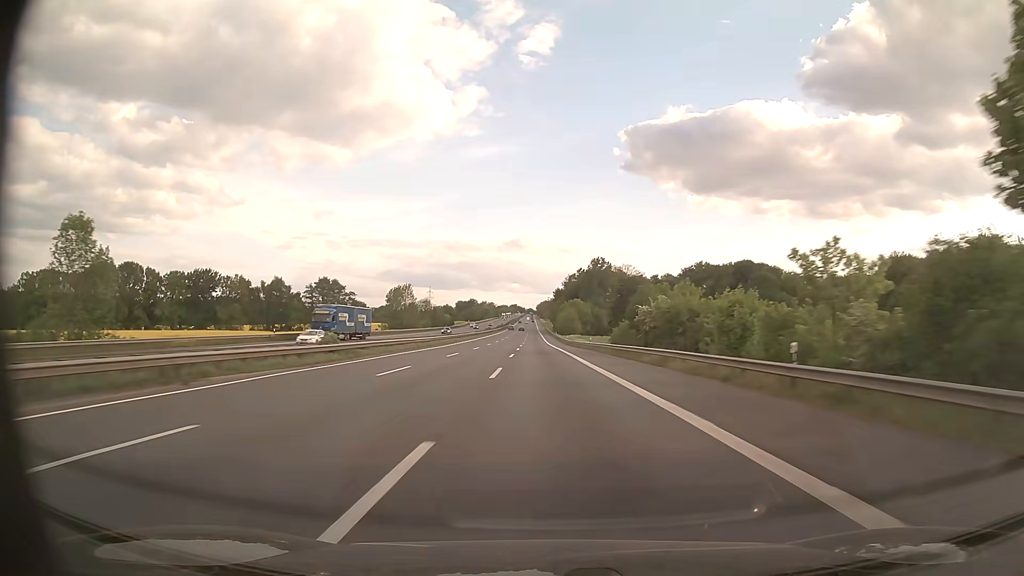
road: motorway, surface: asphalt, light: Day
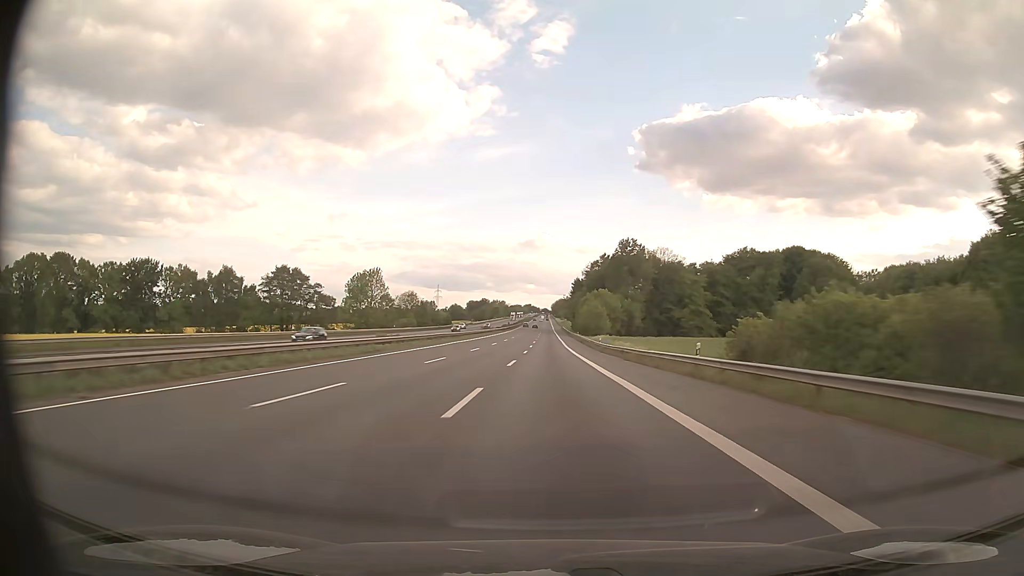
(-0.8, +45.9) m; -2°
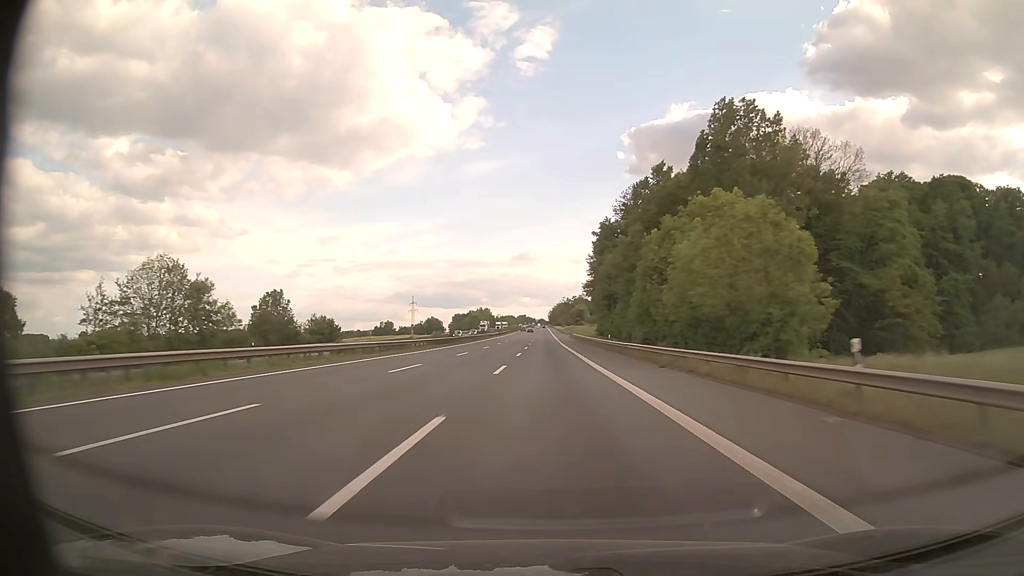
(+0.1, +114.6) m; 0°
(0, +10) (0, +20) (0, +30) (0, +40) (0, +50) (0, +60) (0, +70) (0, +80) (0, +90) (0, +100) m
